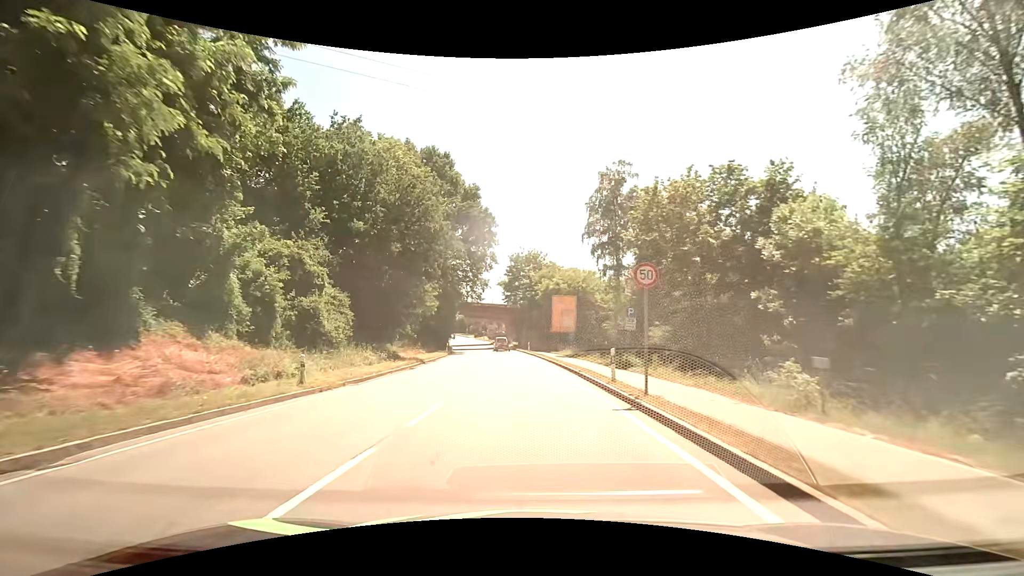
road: primary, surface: asphalt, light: Day
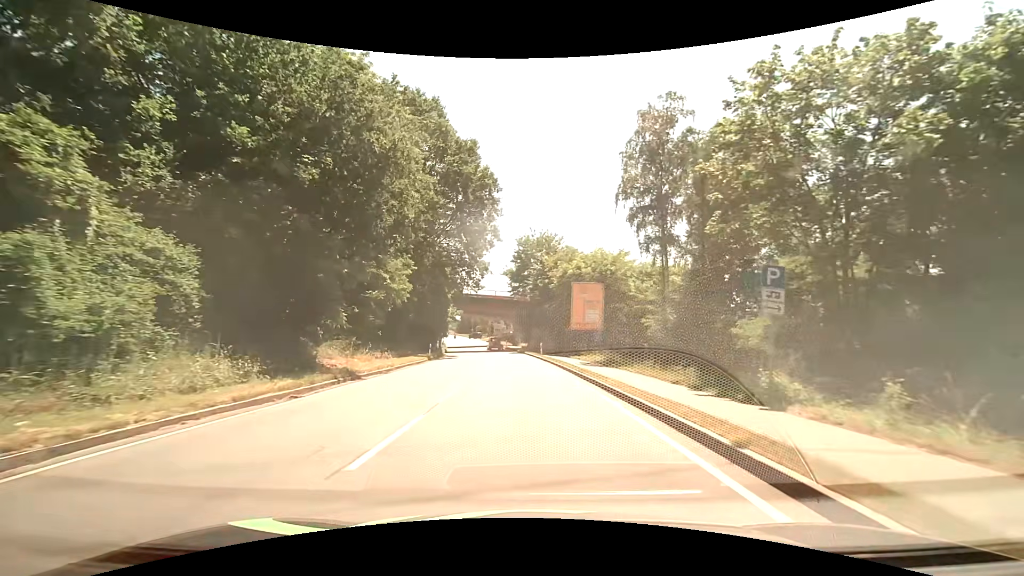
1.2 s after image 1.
(-0.2, +15.2) m; -1°
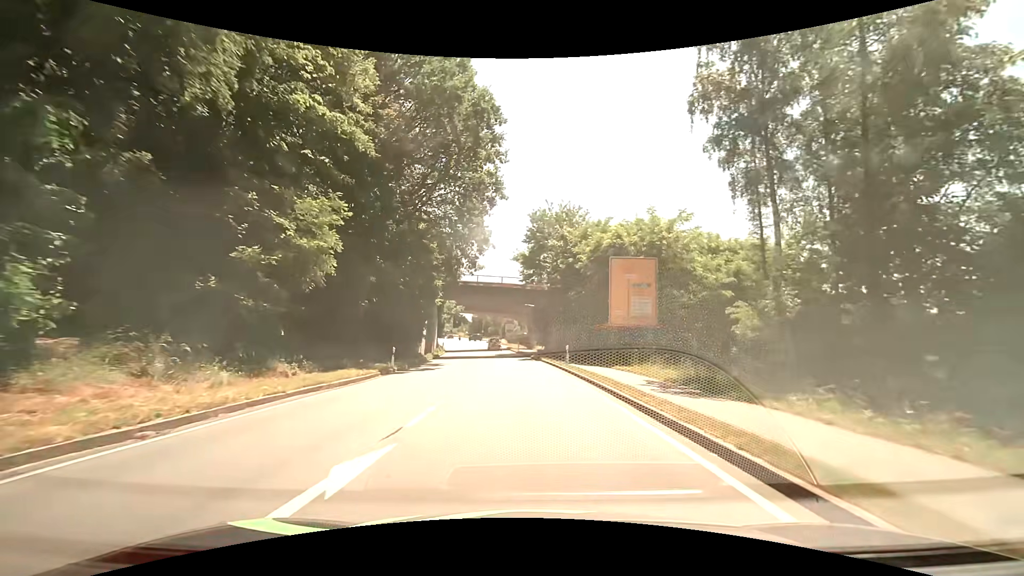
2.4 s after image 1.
(-0.3, +15.4) m; -2°
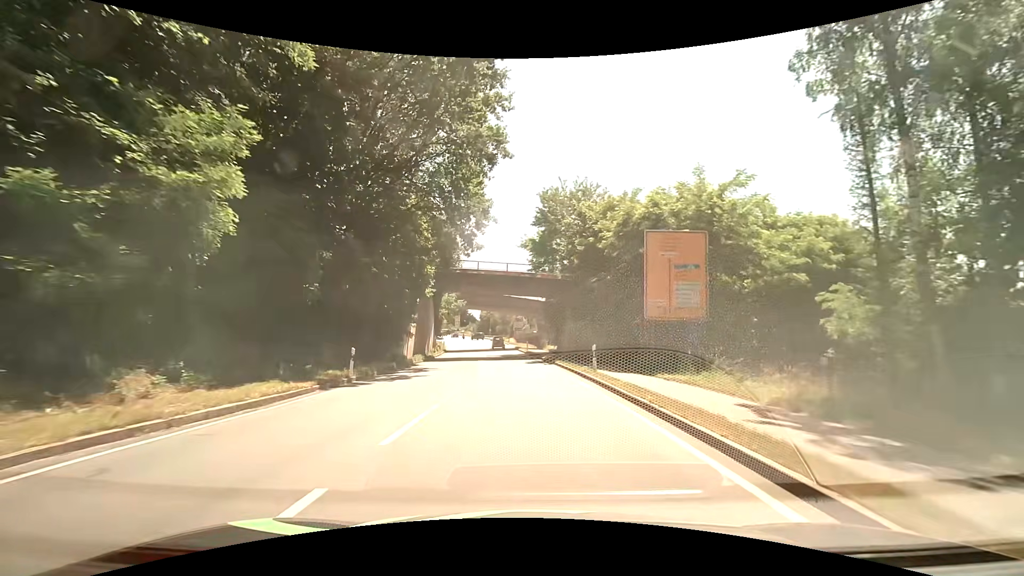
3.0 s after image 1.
(-0.1, +7.6) m; -1°
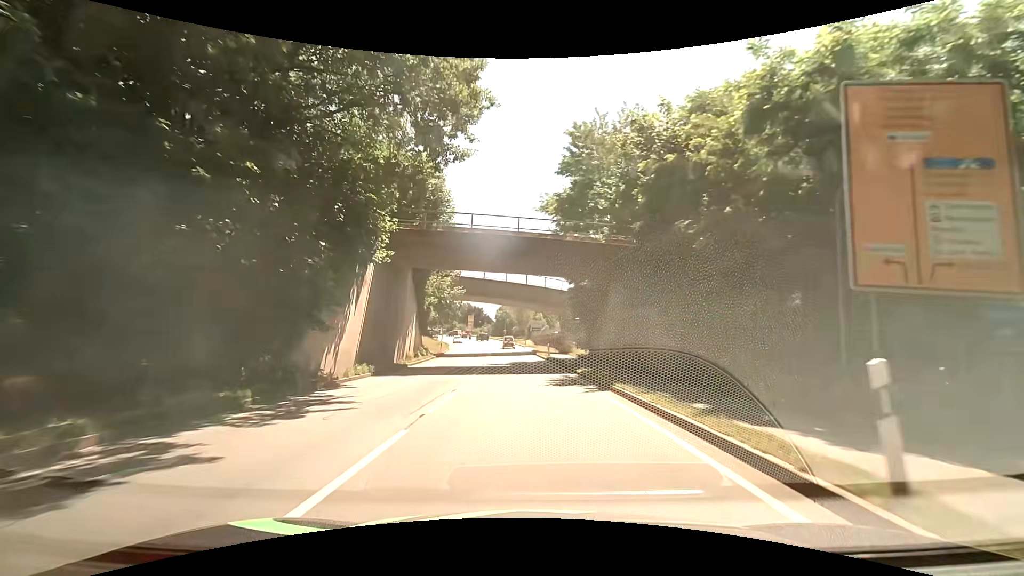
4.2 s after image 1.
(-0.2, +15.0) m; -1°
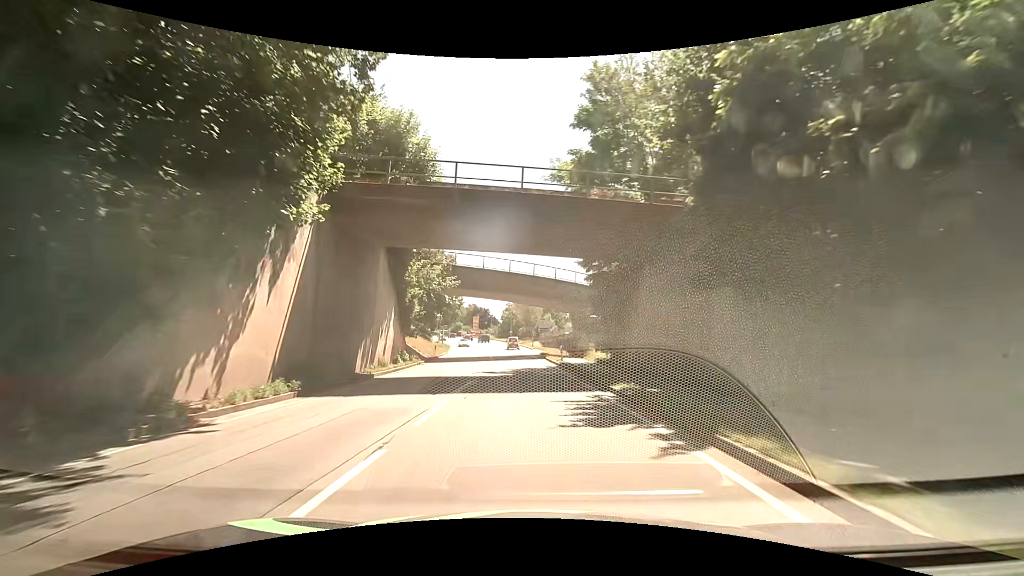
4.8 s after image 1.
(-0.1, +7.4) m; -1°
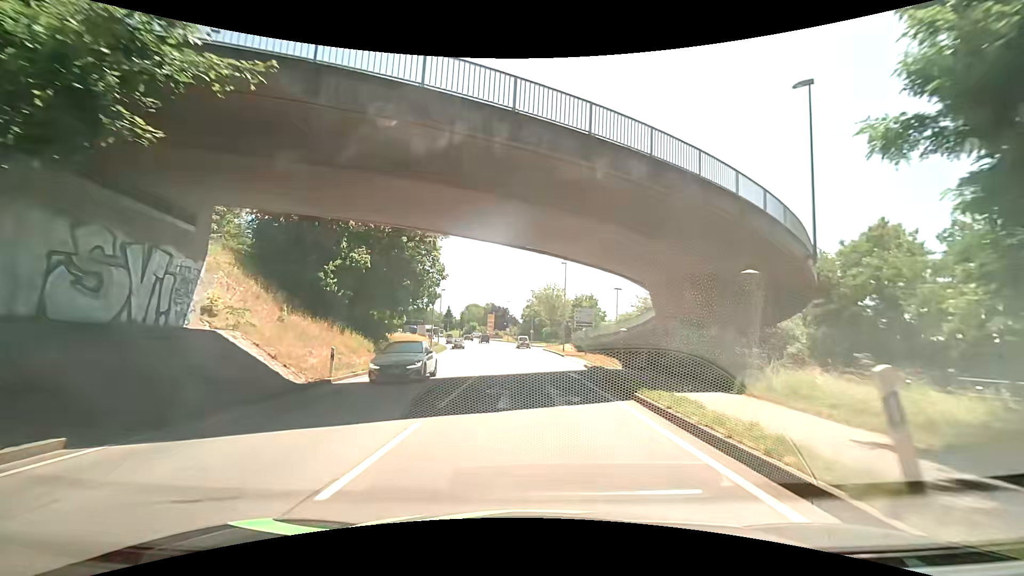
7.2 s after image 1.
(-0.5, +28.1) m; -3°
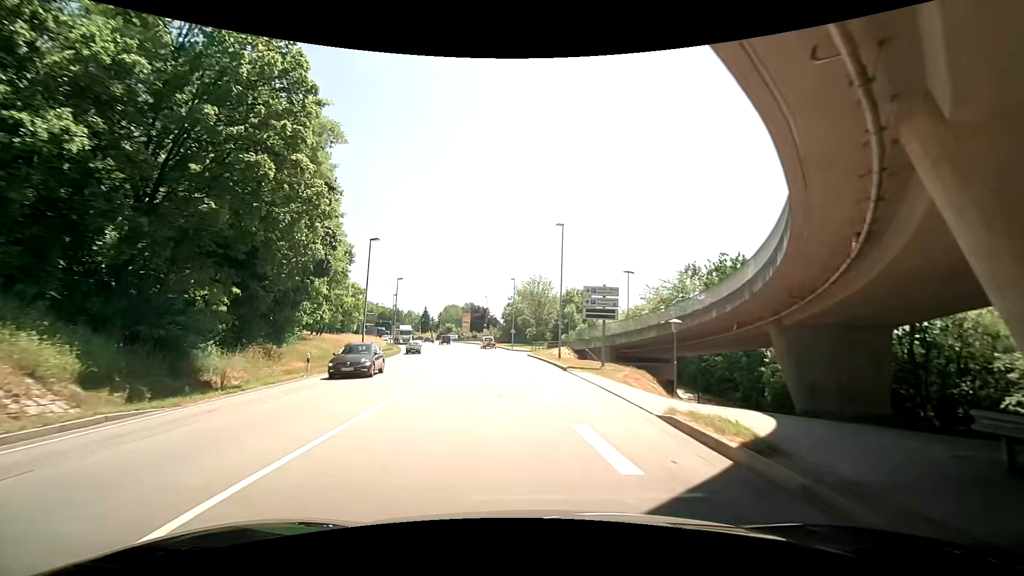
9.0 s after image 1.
(+0.4, +19.6) m; +4°
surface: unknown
(0, +10) (-1, +20) (-1, +30) (-2, +40) (-4, +50) (-5, +60) (-7, +70) (-9, +79) (-12, +89) (-15, +99) m
